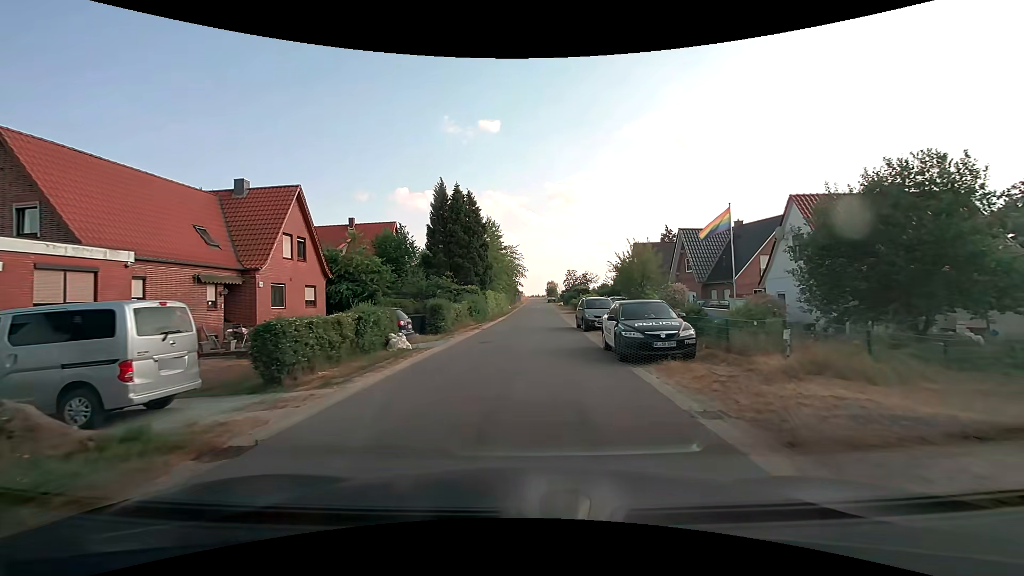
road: unclassified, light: Day
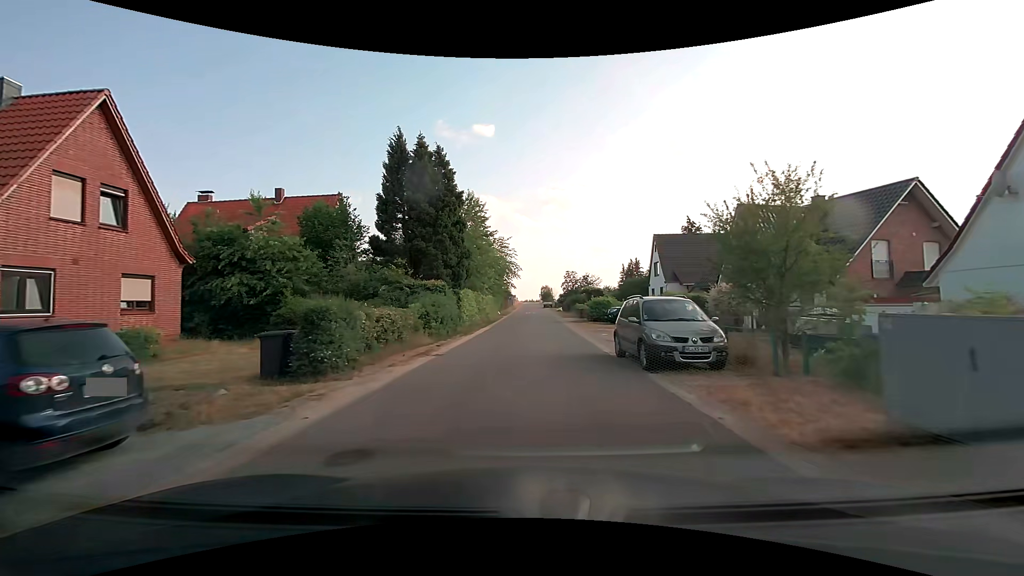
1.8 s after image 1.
(0.0, +13.3) m; +1°
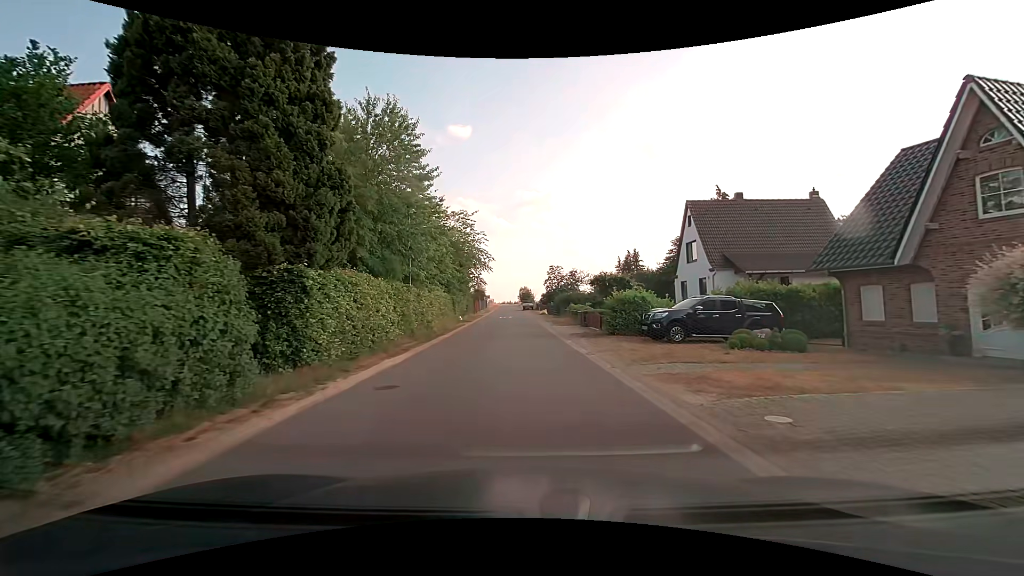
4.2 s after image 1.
(+0.4, +17.8) m; +3°
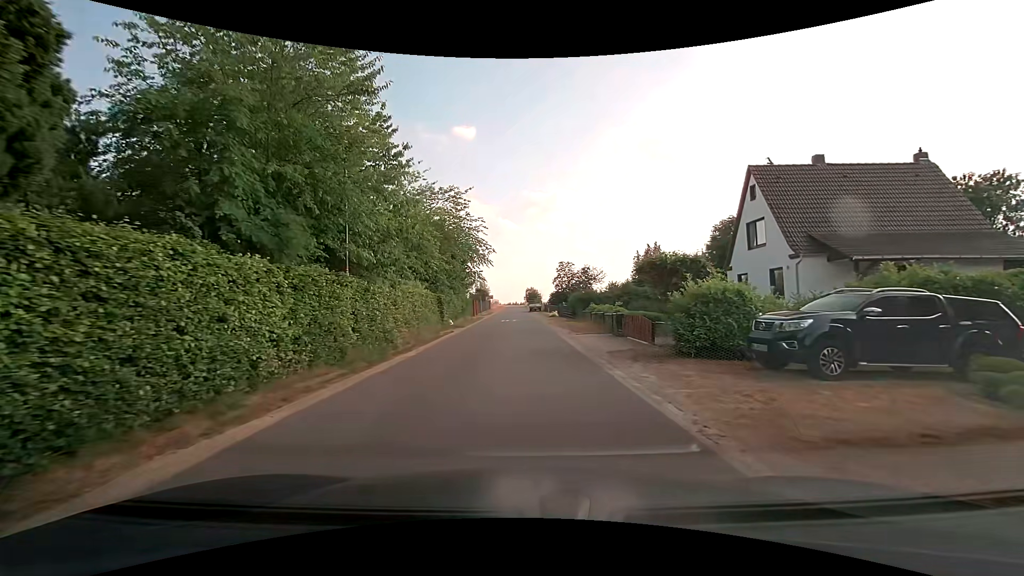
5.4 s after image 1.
(-0.1, +8.9) m; -1°
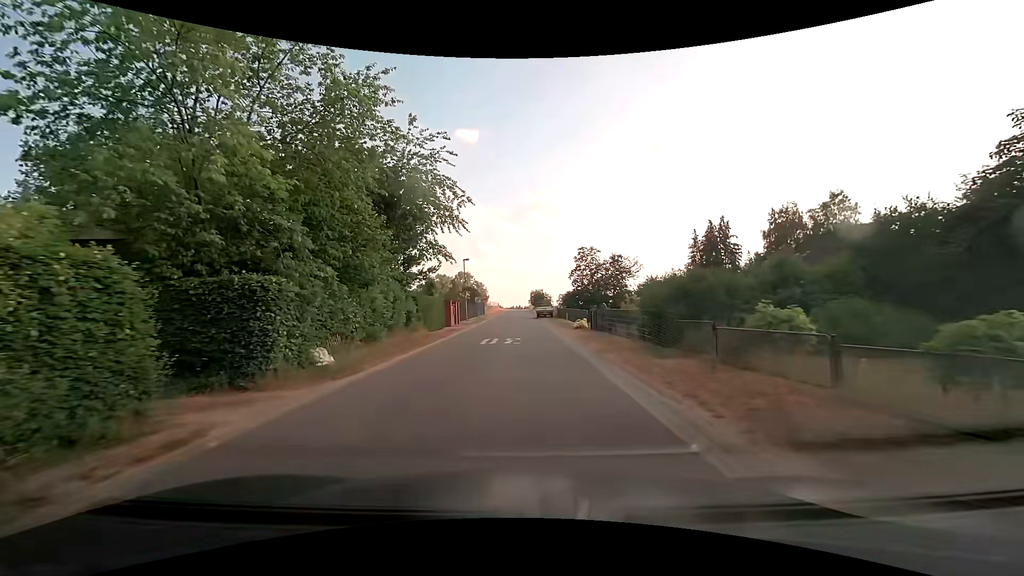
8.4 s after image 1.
(-0.1, +22.2) m; 0°
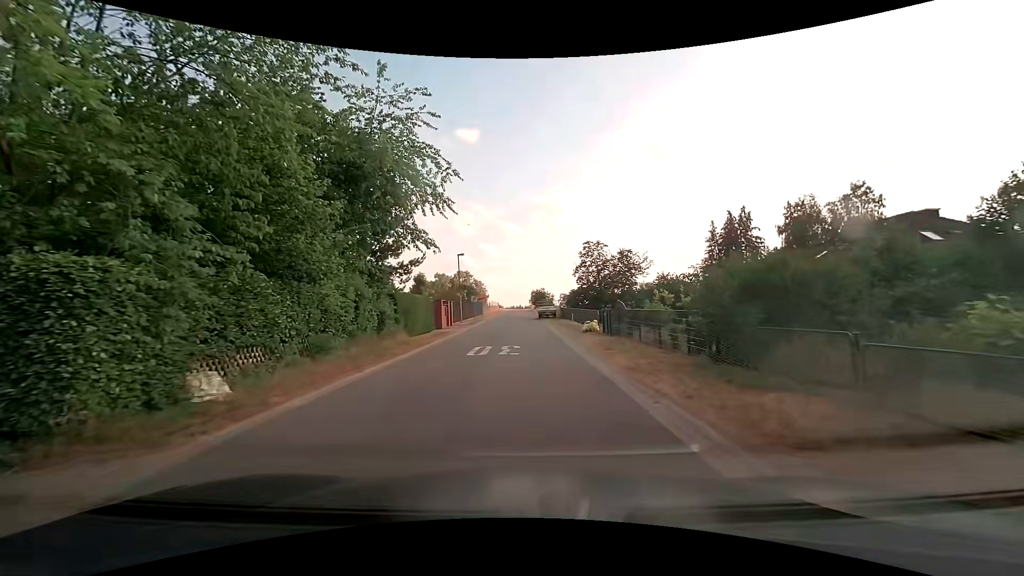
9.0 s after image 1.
(0.0, +4.4) m; -1°
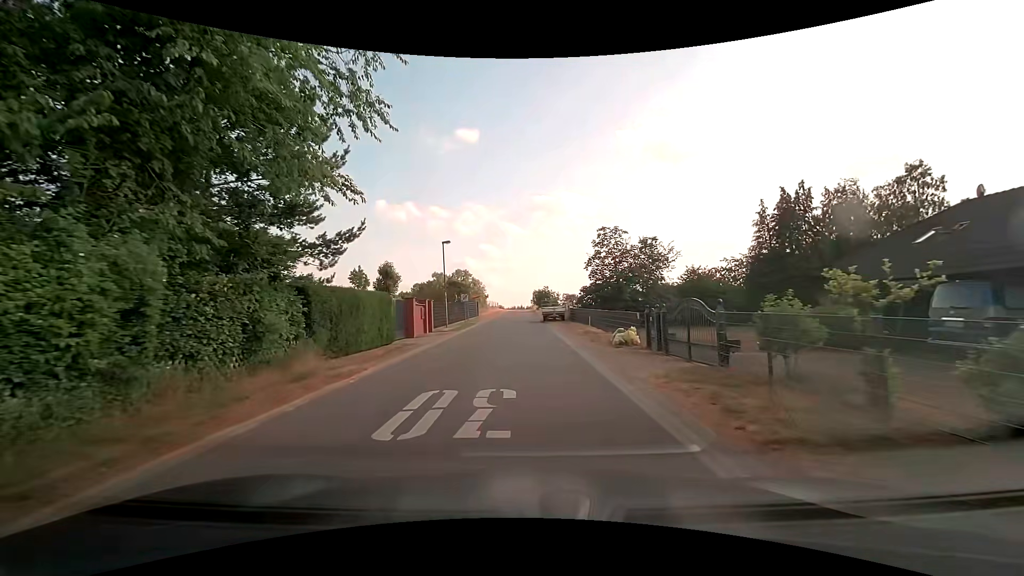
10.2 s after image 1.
(0.0, +8.9) m; 0°
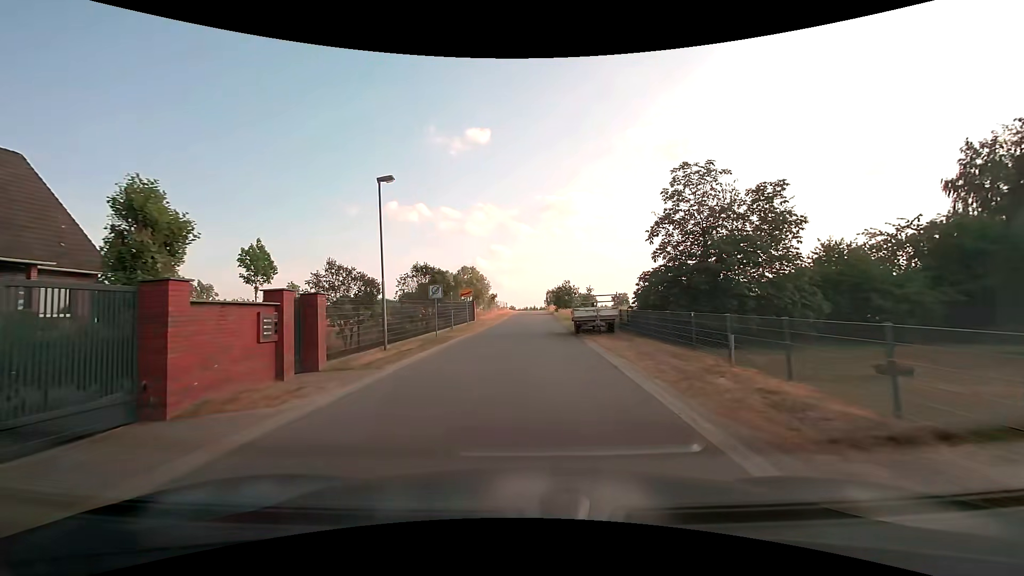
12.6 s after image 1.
(-0.2, +17.8) m; -1°
(0, +10) (0, +20) (0, +30) (0, +40) (+1, +50) (+1, +60) (+1, +70) (+1, +80) (+1, +90) (+2, +100) m
